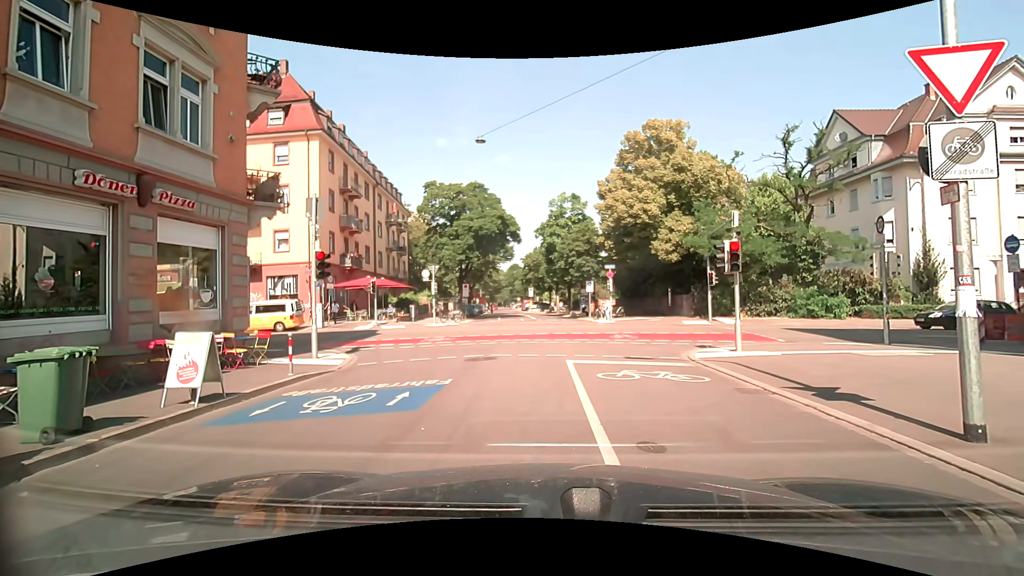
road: residential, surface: asphalt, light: Day
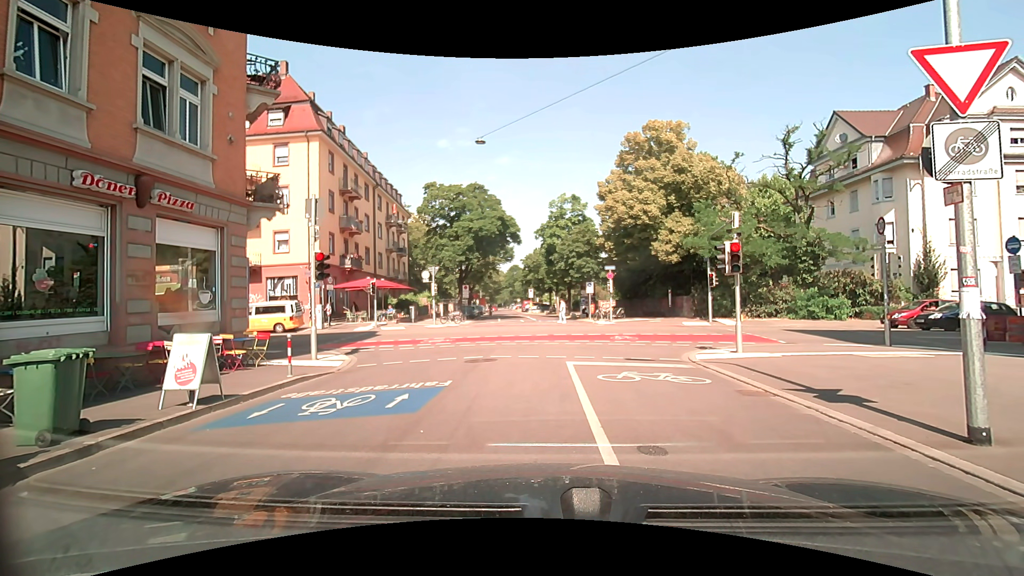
(0.0, +0.1) m; 0°
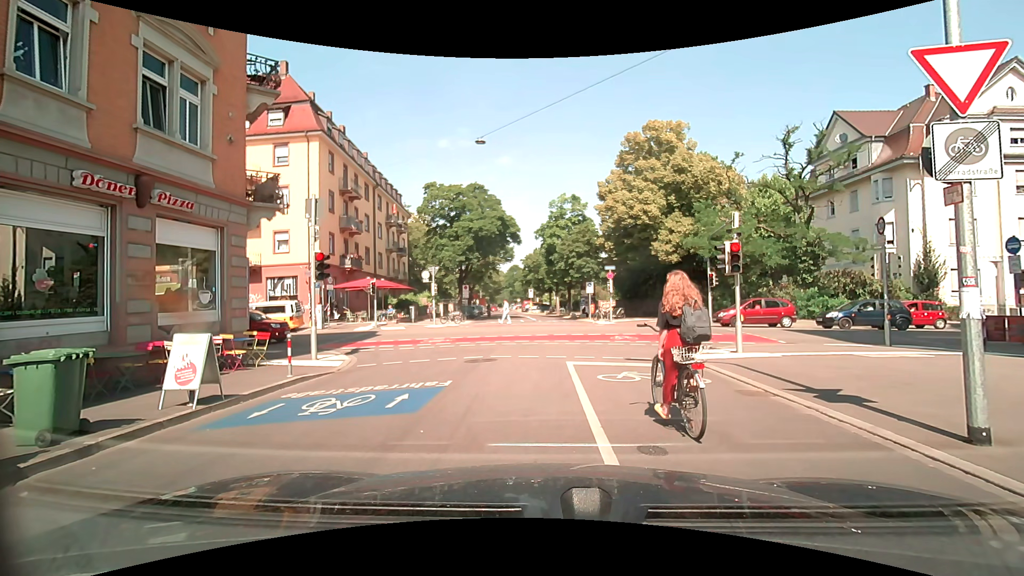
(0.0, 0.0) m; 0°
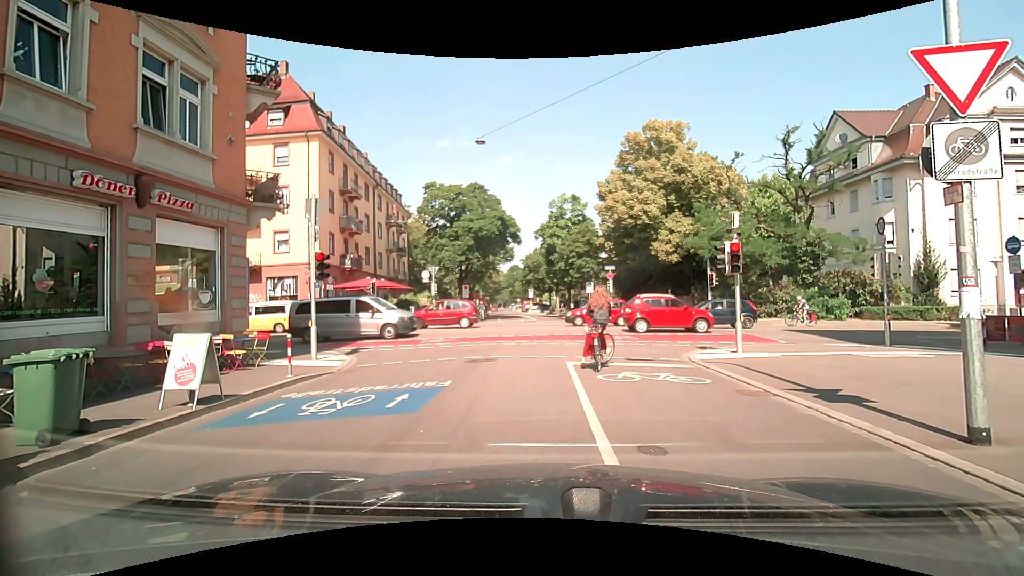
(0.0, 0.0) m; 0°
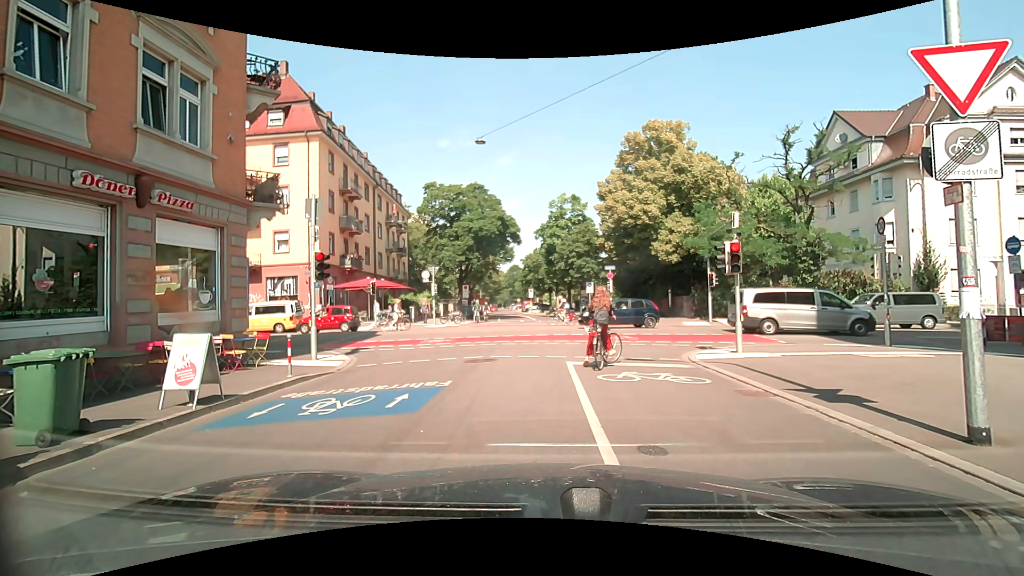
(0.0, 0.0) m; 0°
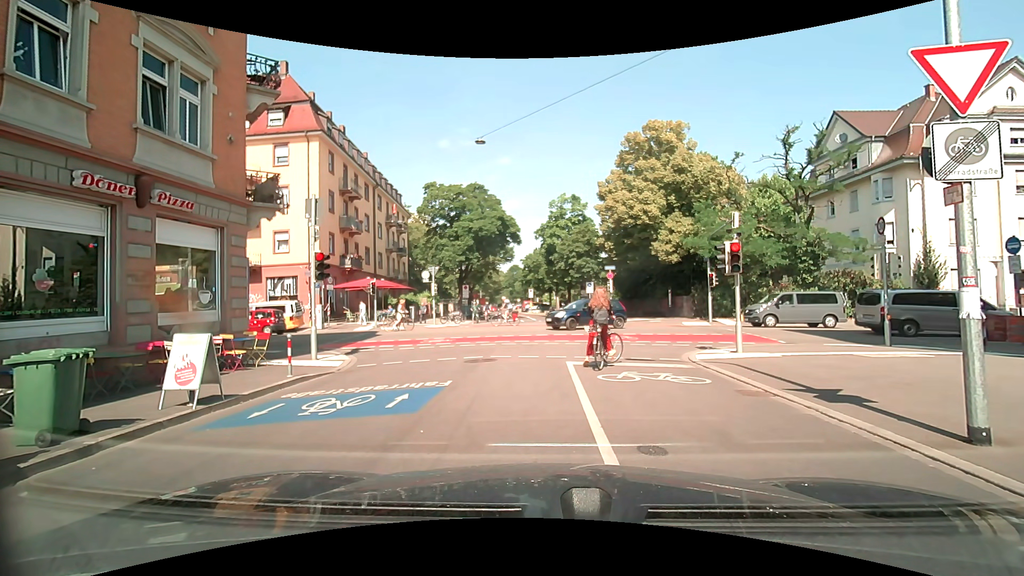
(0.0, 0.0) m; 0°
